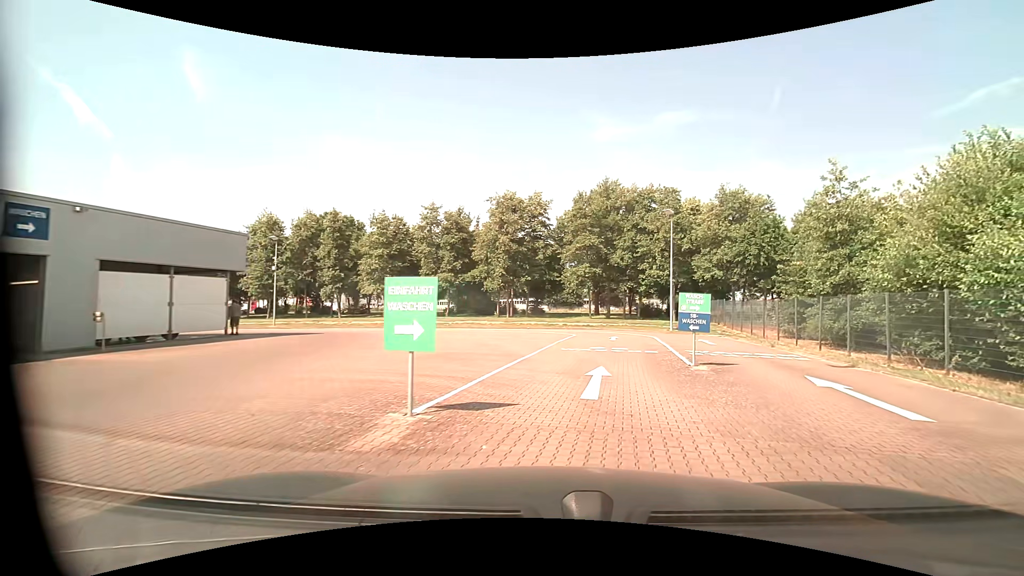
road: service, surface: paving_stones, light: Day
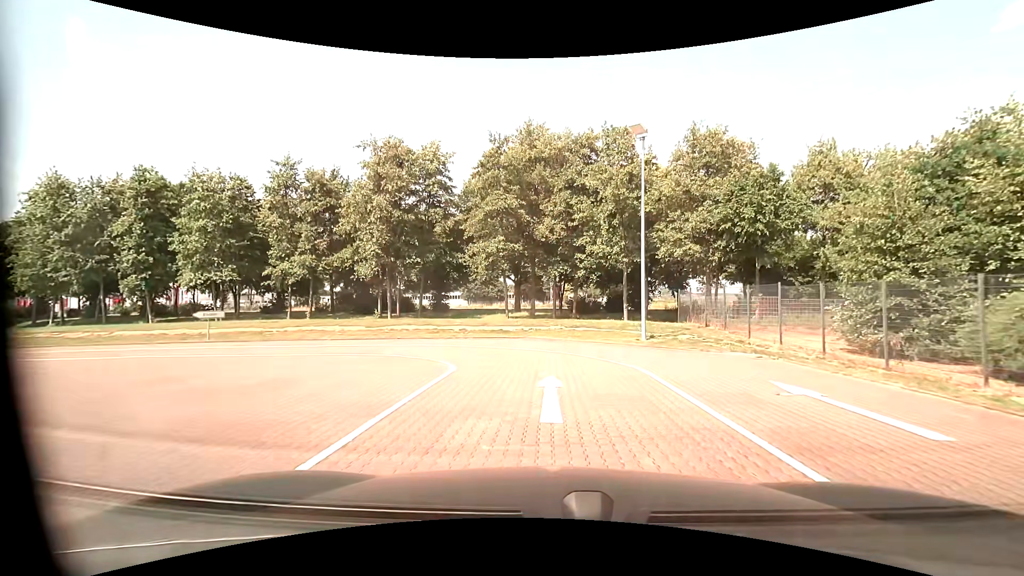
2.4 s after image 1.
(+1.8, +16.5) m; +9°
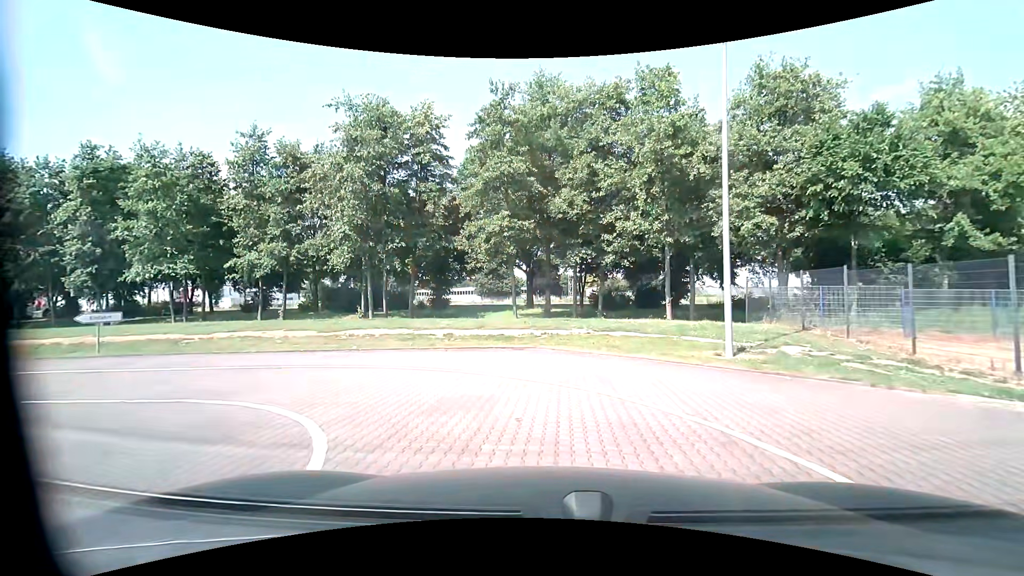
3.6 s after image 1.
(-0.1, +7.3) m; -2°
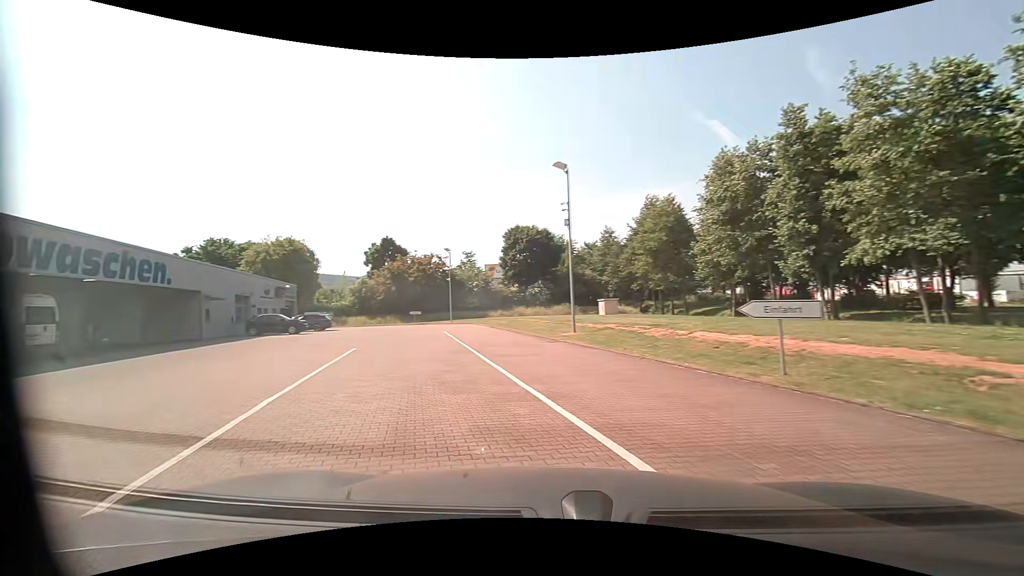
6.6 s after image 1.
(-6.4, +10.9) m; -74°
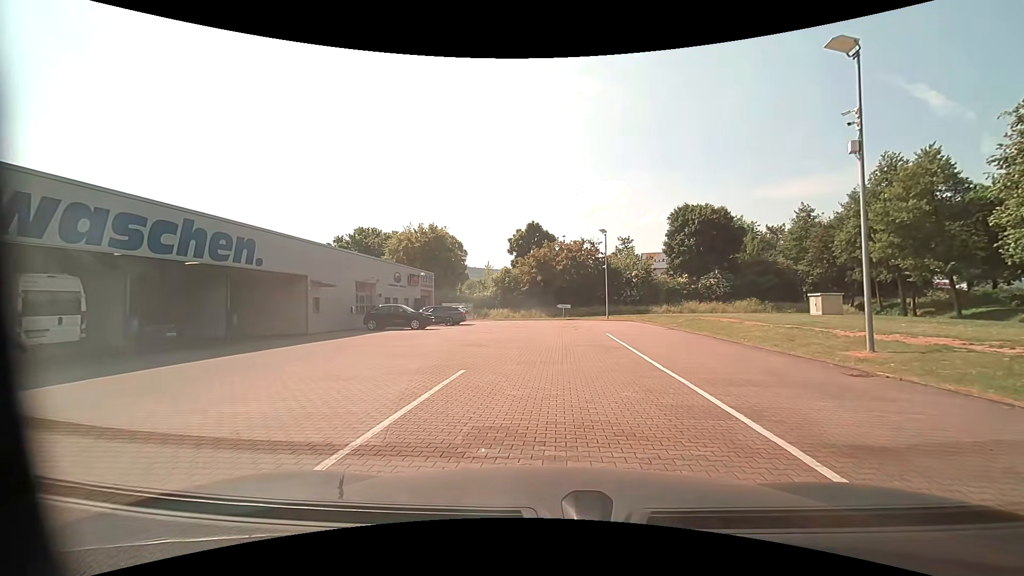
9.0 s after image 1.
(-2.0, +9.1) m; -17°
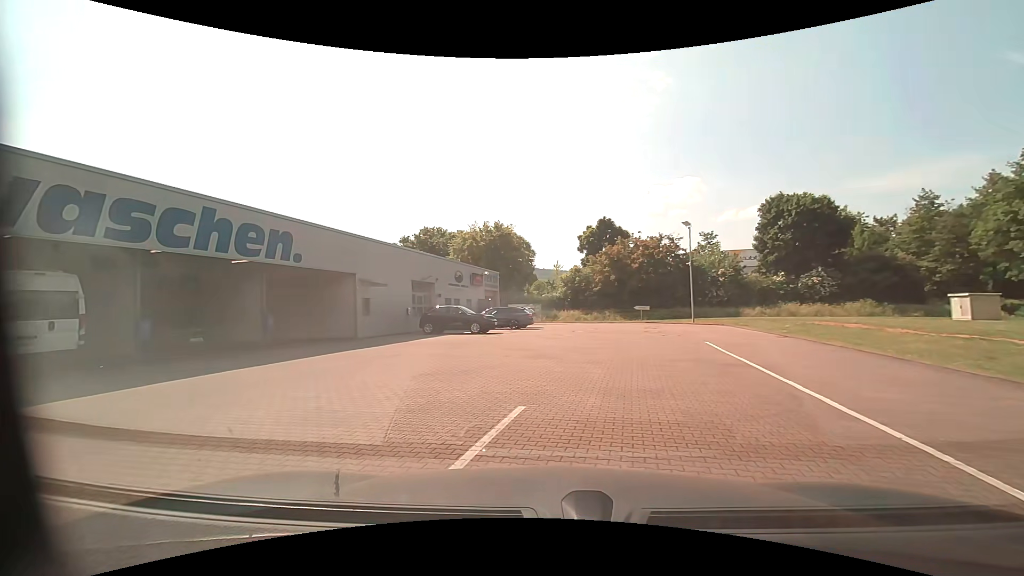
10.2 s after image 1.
(-0.1, +3.5) m; -7°
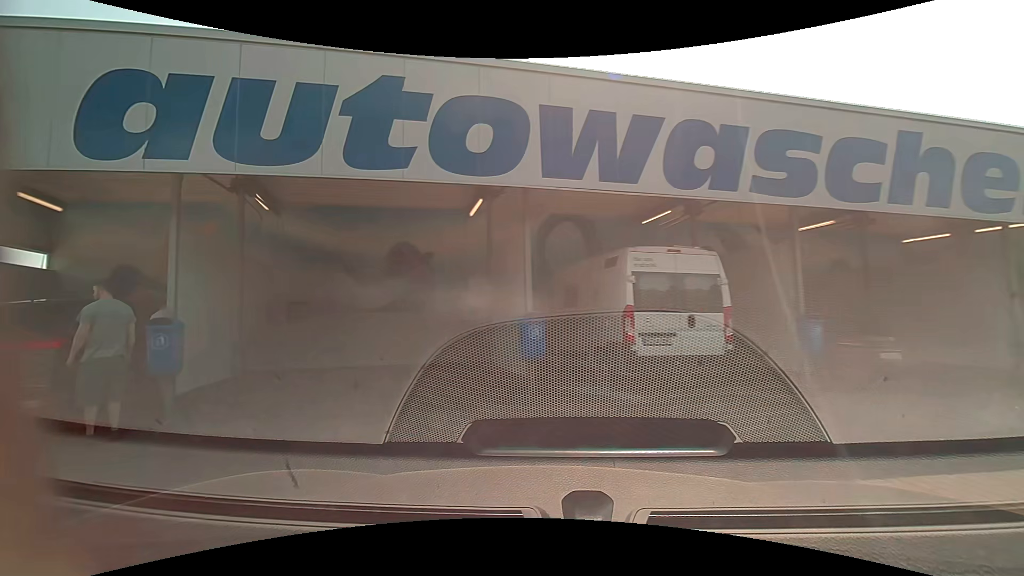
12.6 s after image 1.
(-3.5, +6.0) m; -63°
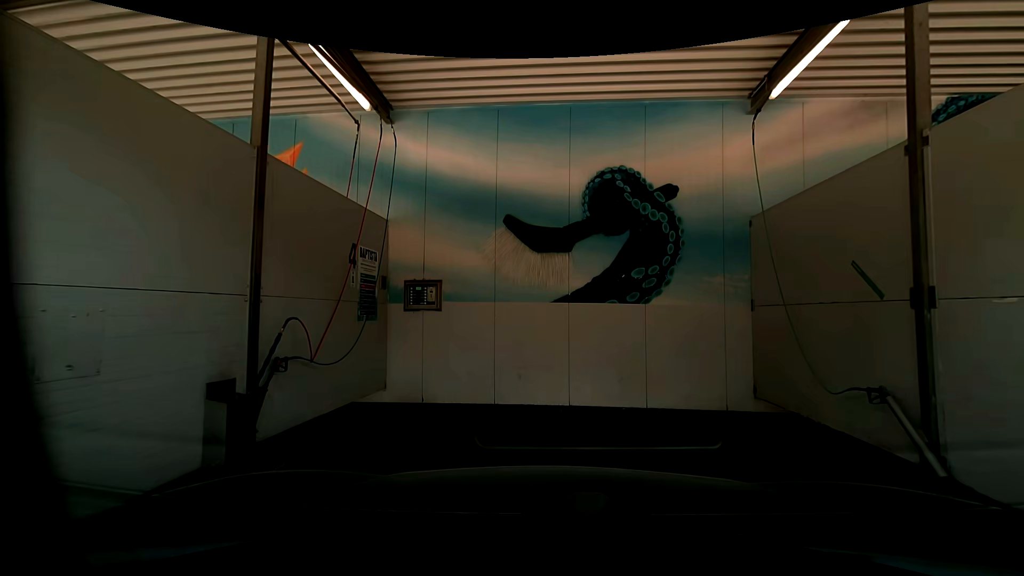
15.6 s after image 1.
(-1.6, +6.4) m; -18°
